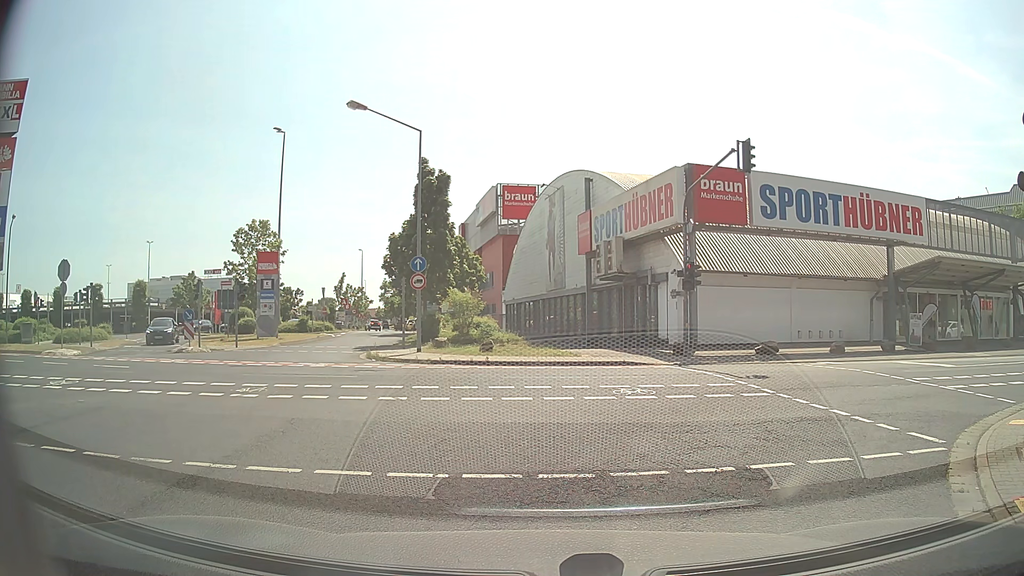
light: Day
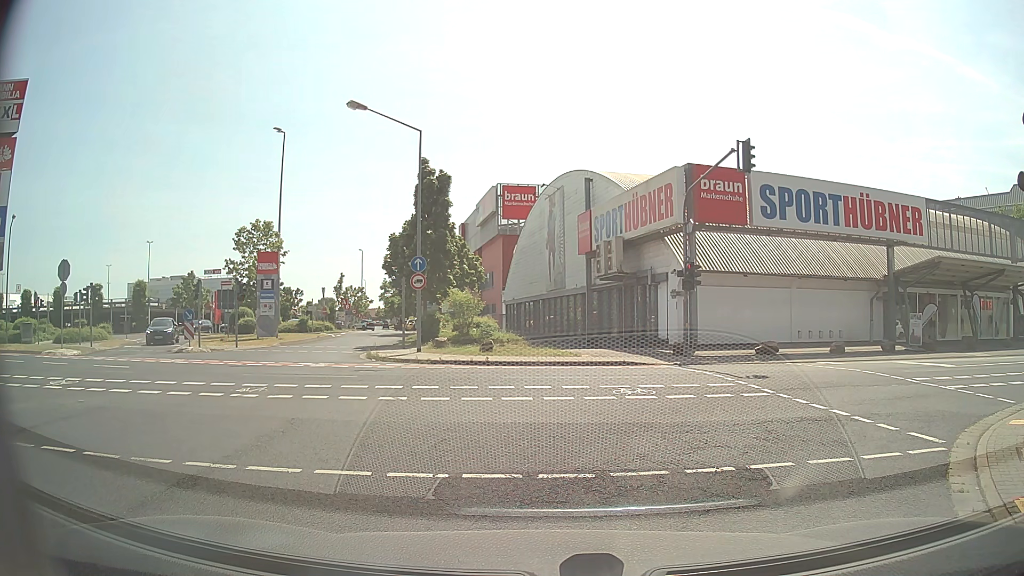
(0.0, 0.0) m; 0°
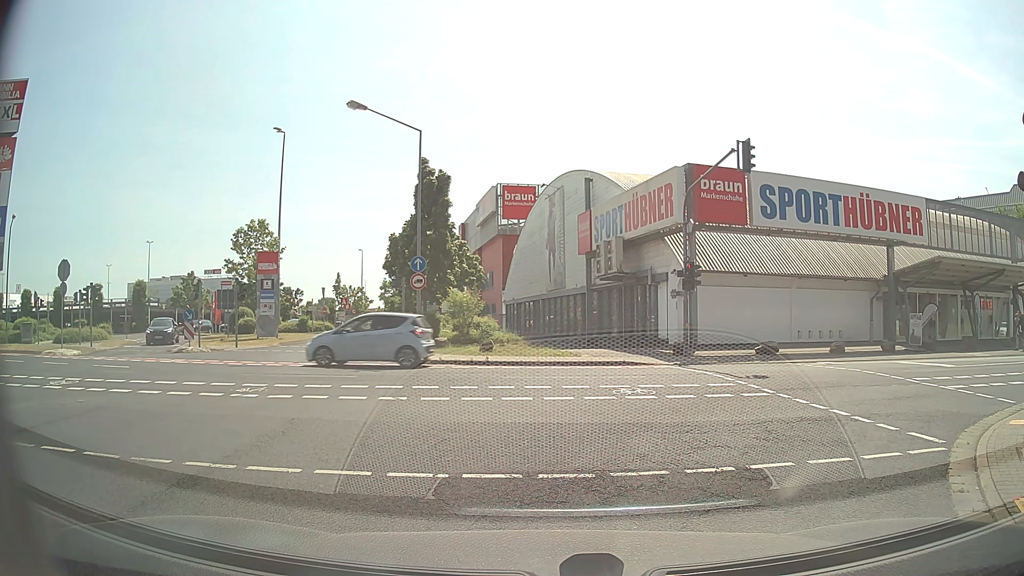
(0.0, 0.0) m; 0°
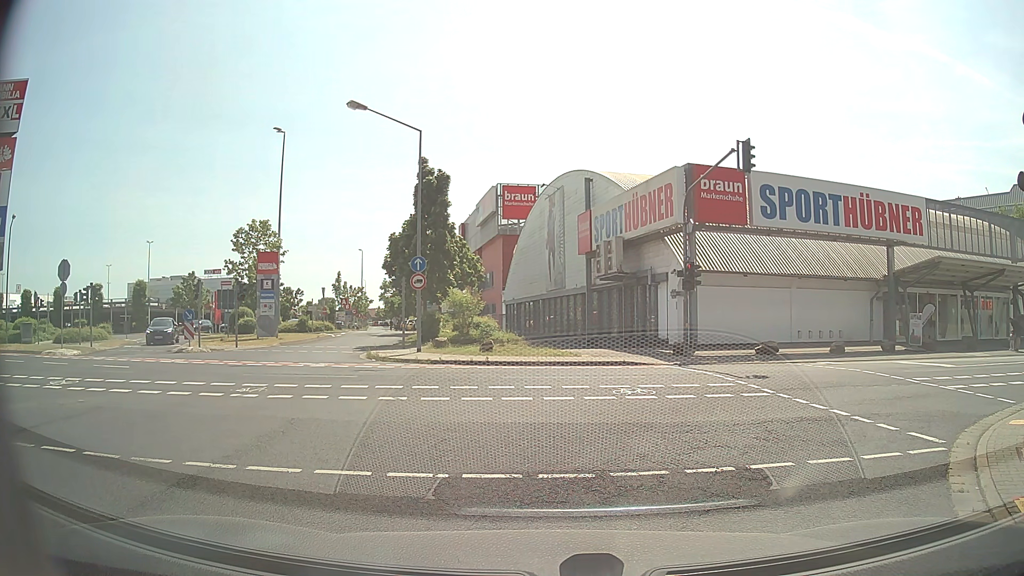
(0.0, 0.0) m; 0°
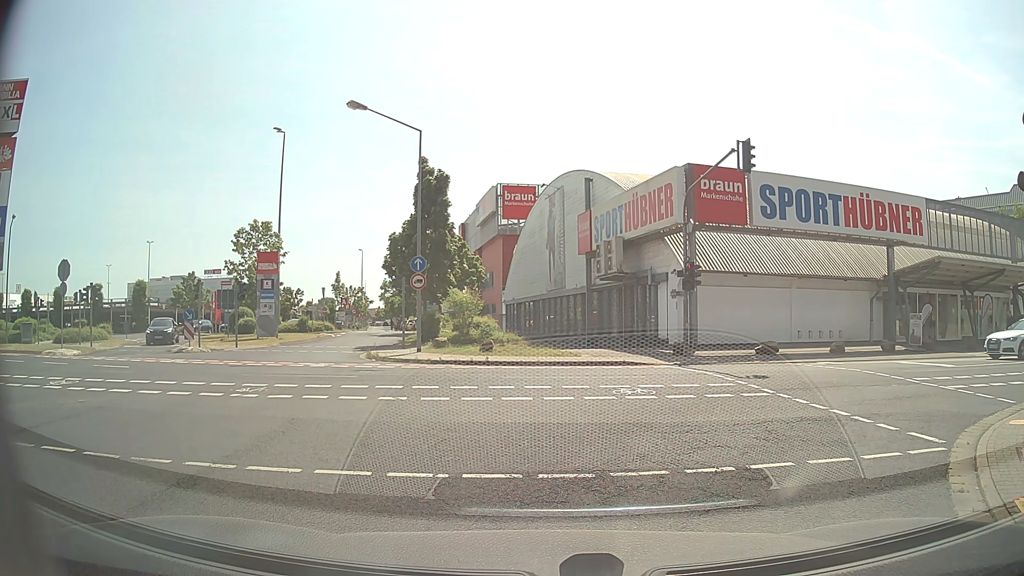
(0.0, 0.0) m; 0°
